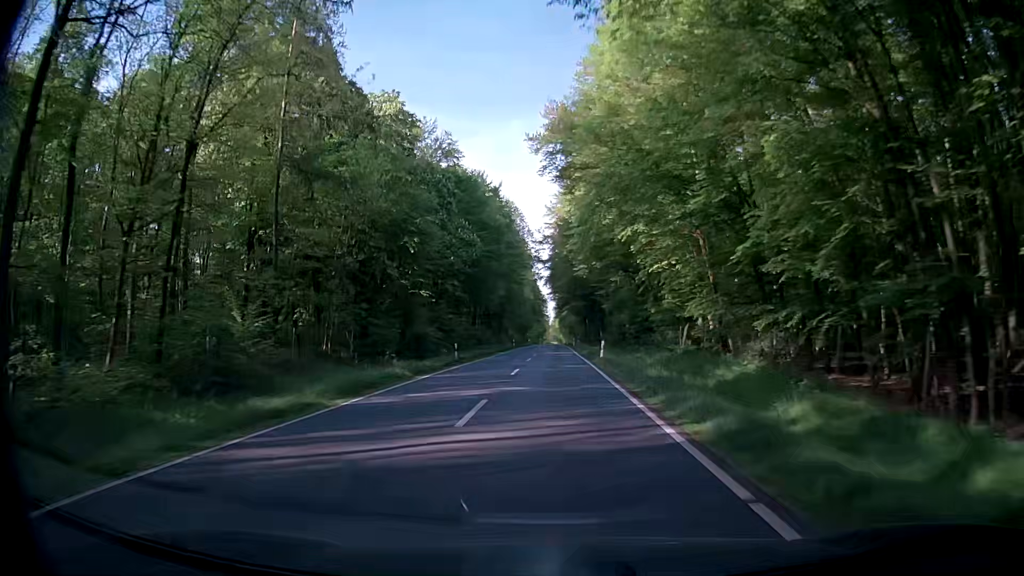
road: secondary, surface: asphalt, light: Day
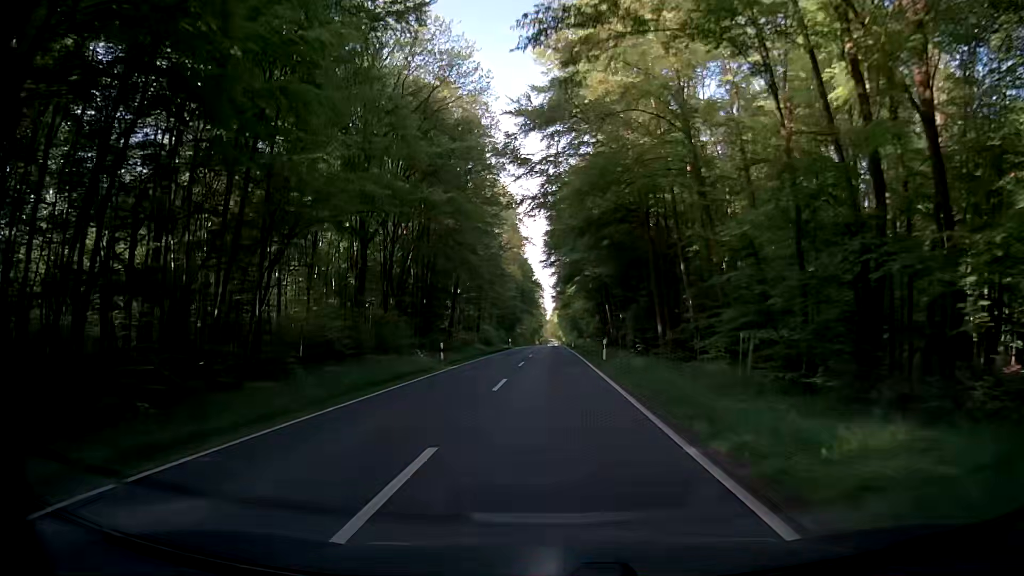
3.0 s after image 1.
(+0.3, +53.7) m; +2°
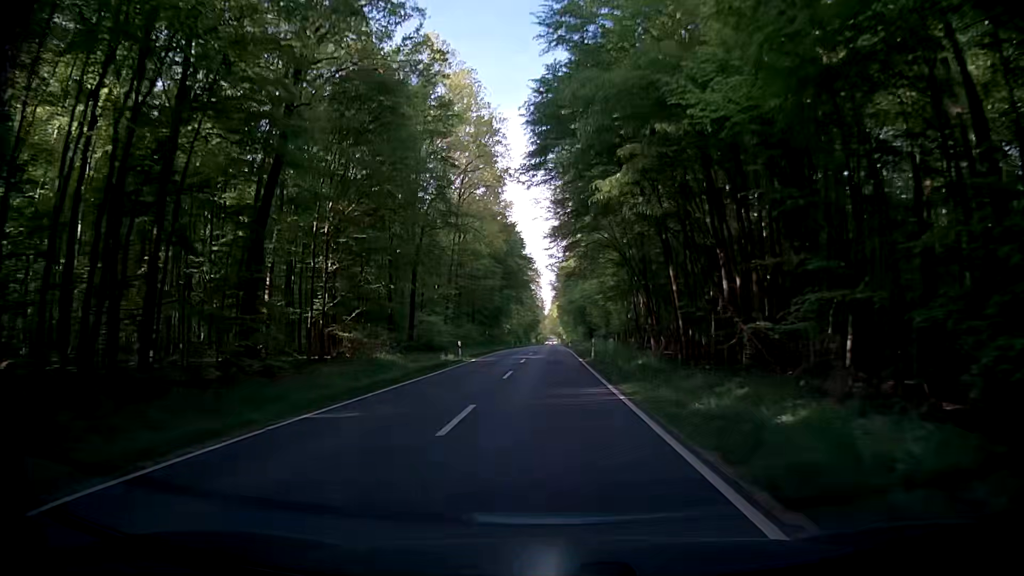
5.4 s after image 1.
(-0.9, +43.1) m; -1°
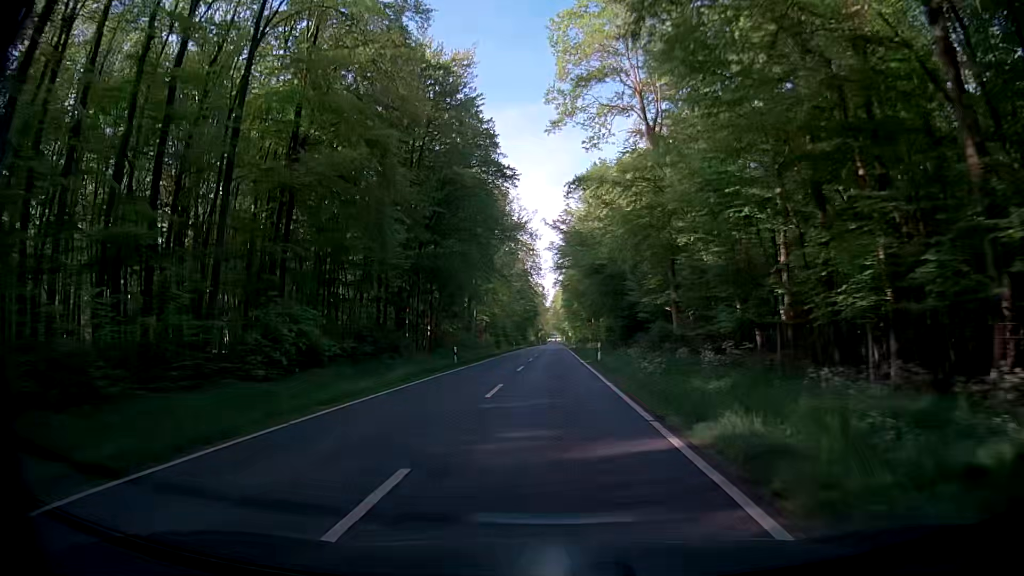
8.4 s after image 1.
(-0.6, +54.0) m; -1°
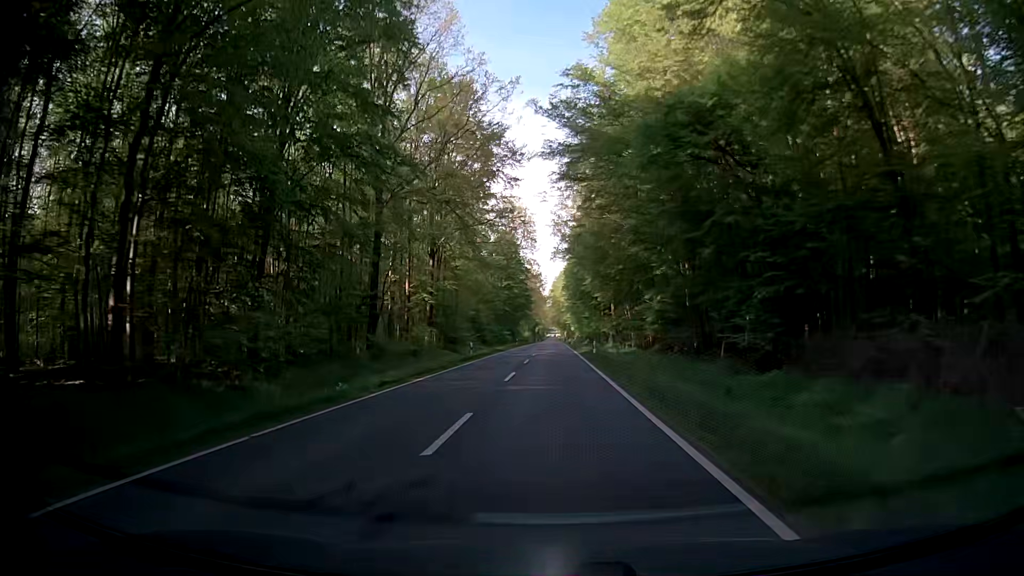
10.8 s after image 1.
(+0.4, +43.4) m; +1°
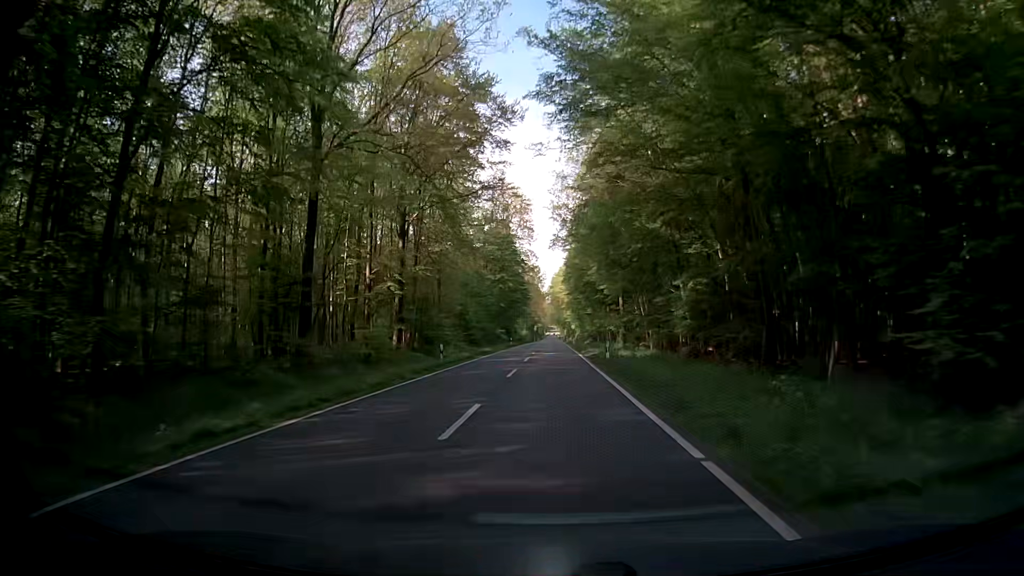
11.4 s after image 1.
(-0.1, +10.9) m; 0°
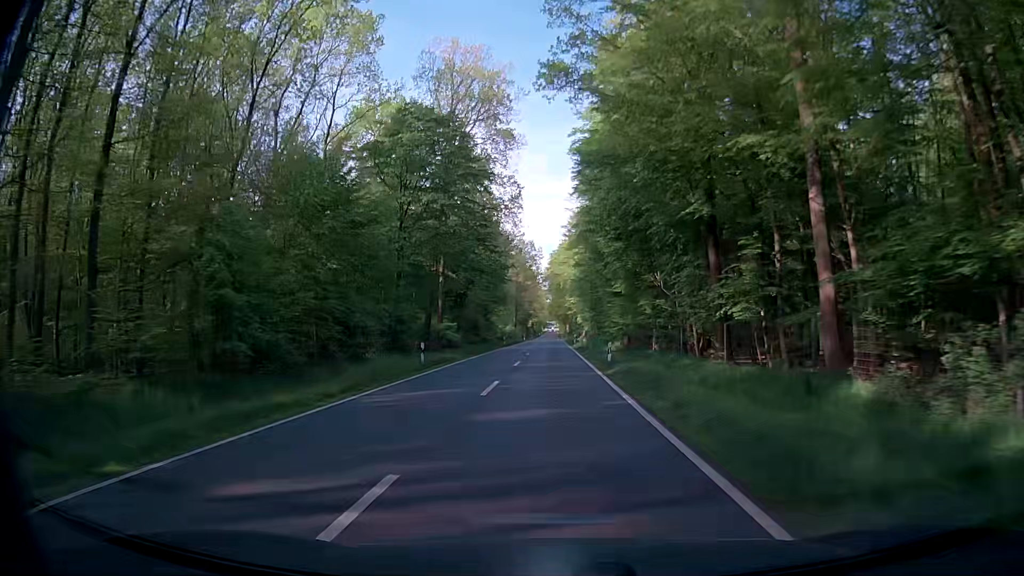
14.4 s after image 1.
(-0.7, +54.2) m; -1°
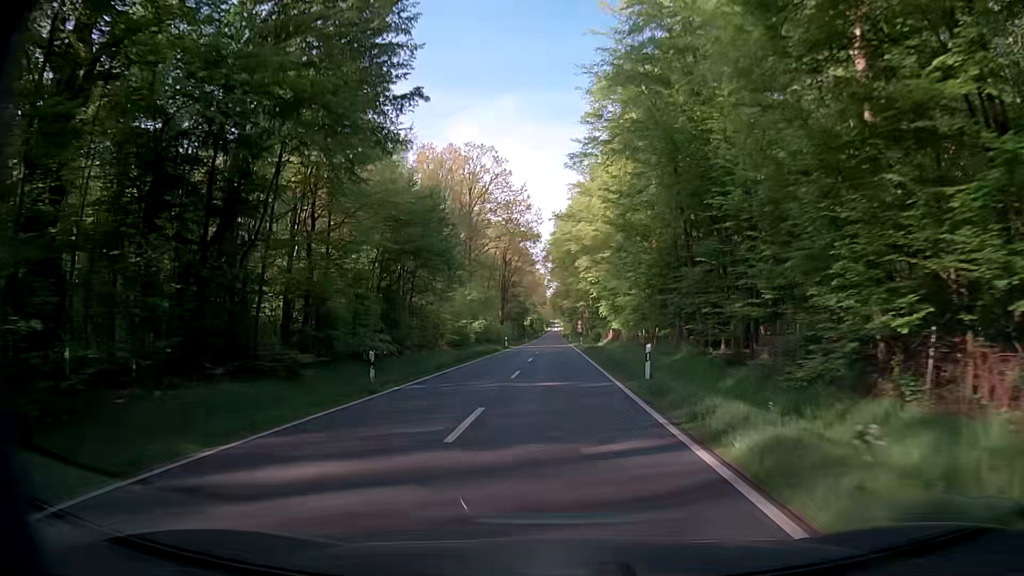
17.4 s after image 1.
(-0.4, +54.0) m; -1°
(0, +10) (0, +20) (+1, +30) (+1, +40) (+1, +50) (+1, +60) (+1, +70) (+2, +80) (+2, +90) (+2, +100) m
